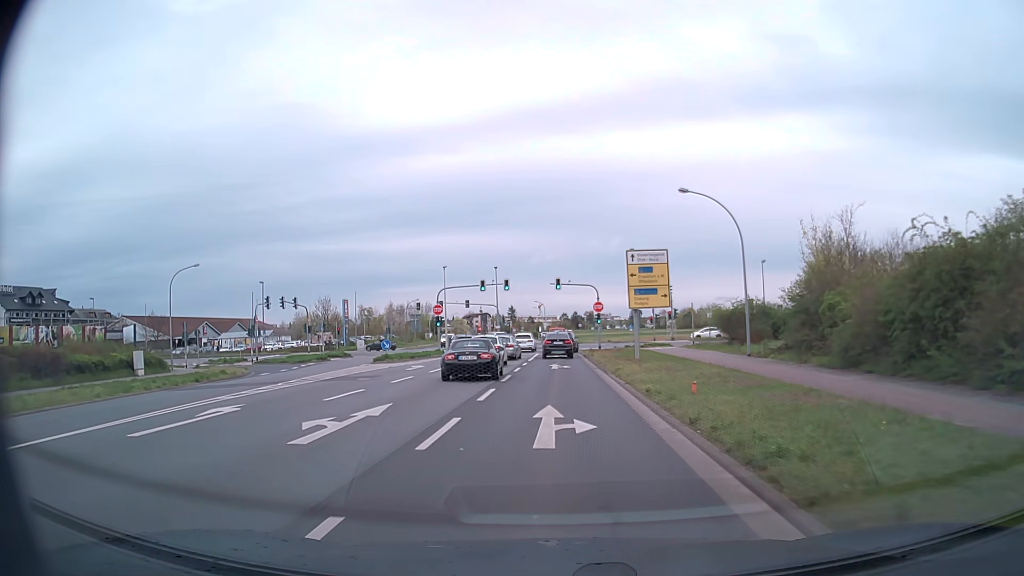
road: tertiary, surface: asphalt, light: Day
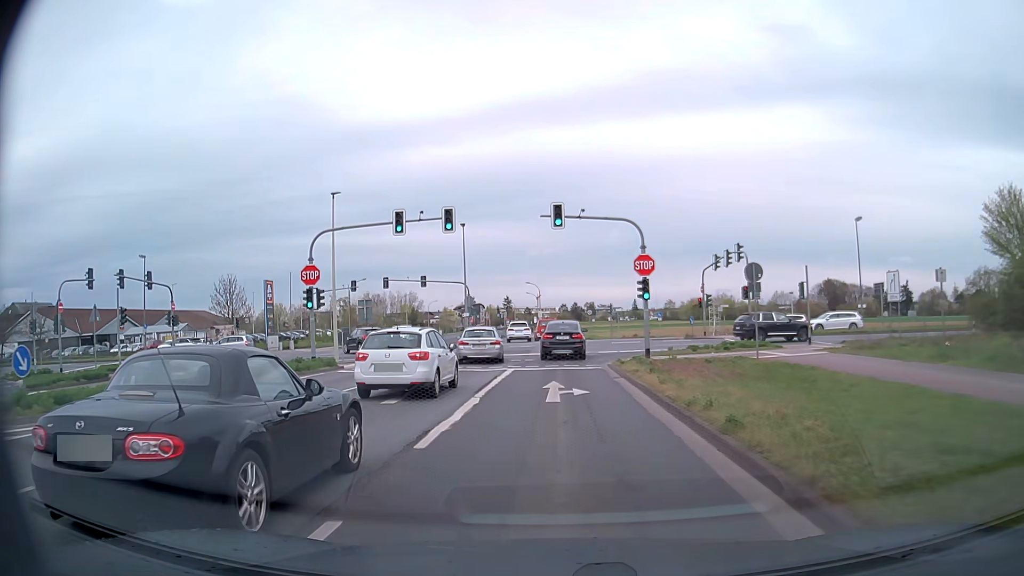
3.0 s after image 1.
(+0.1, +30.2) m; 0°
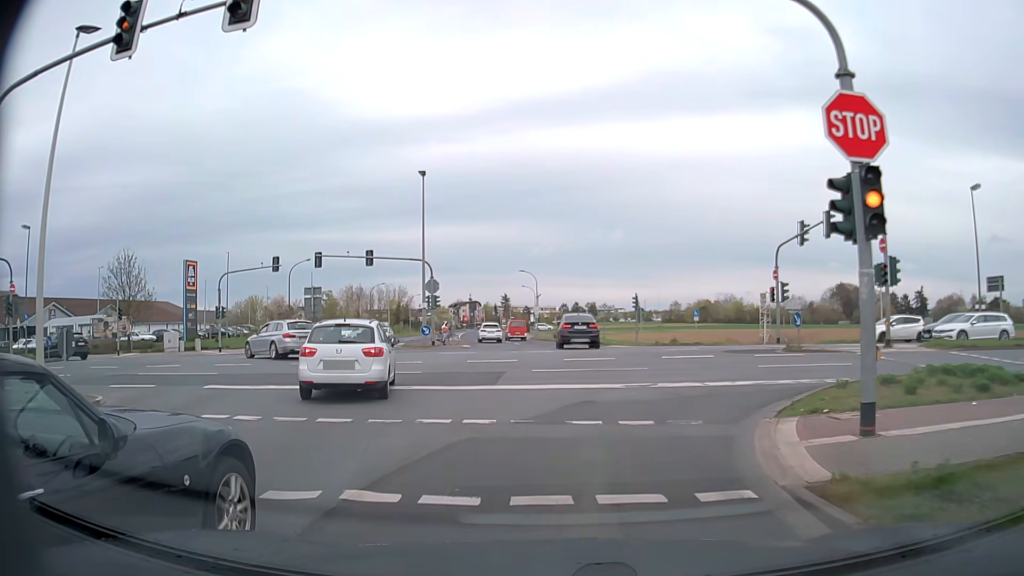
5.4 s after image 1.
(0.0, +18.8) m; 0°
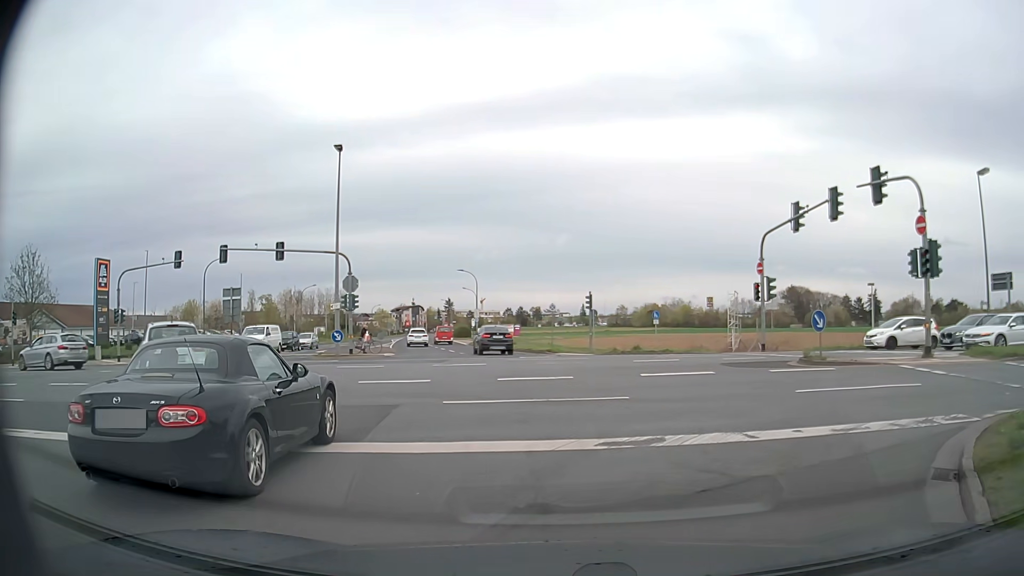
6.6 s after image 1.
(+0.1, +6.6) m; +4°
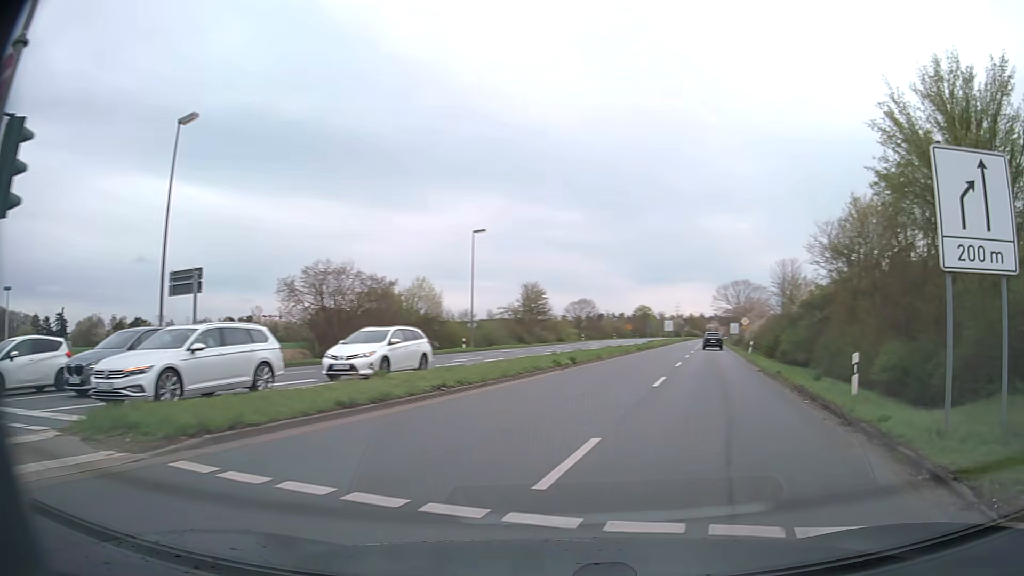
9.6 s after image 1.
(+7.2, +12.0) m; +71°
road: primary
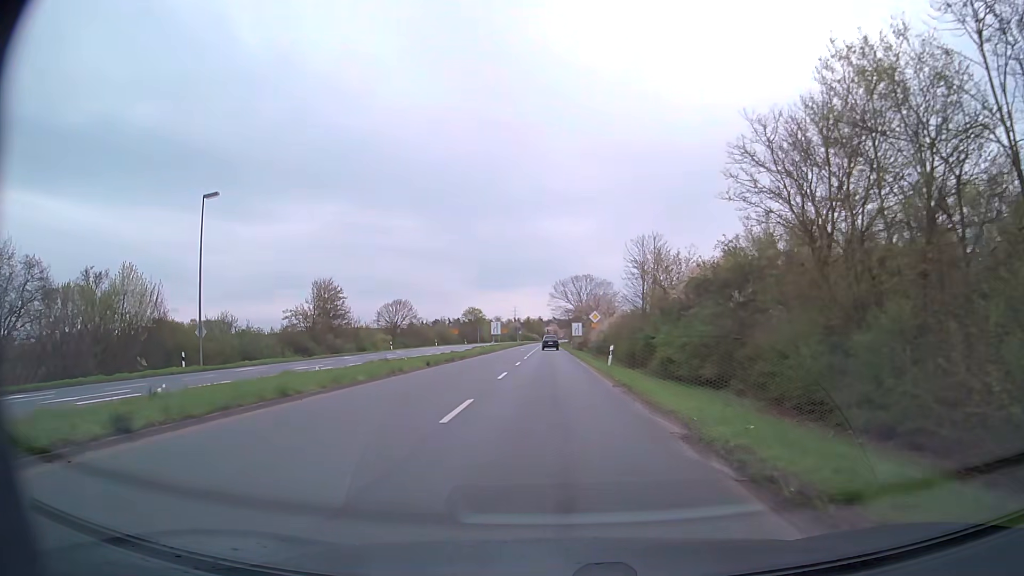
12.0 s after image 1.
(+4.1, +19.3) m; +13°
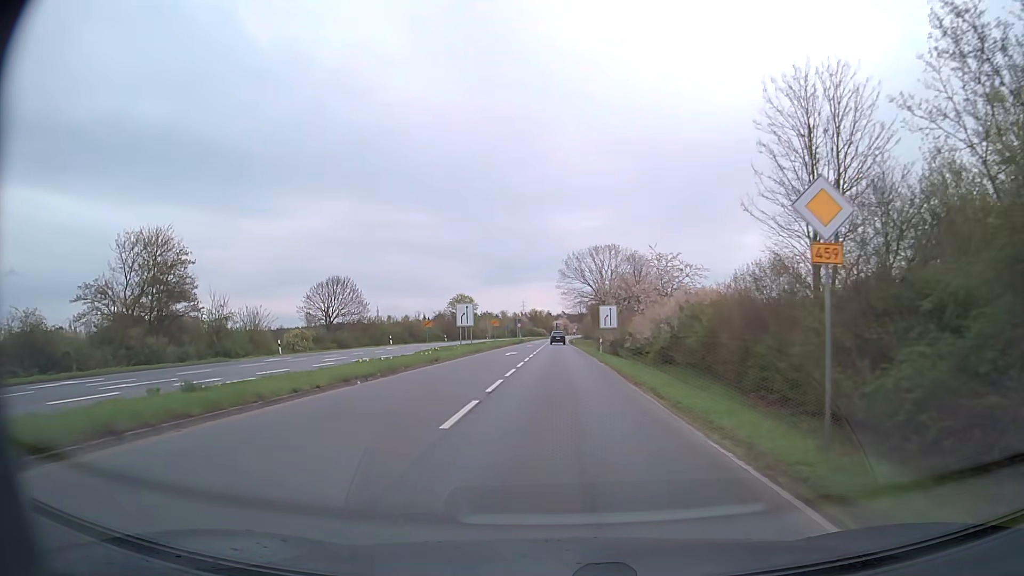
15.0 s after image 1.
(-0.1, +38.1) m; 0°
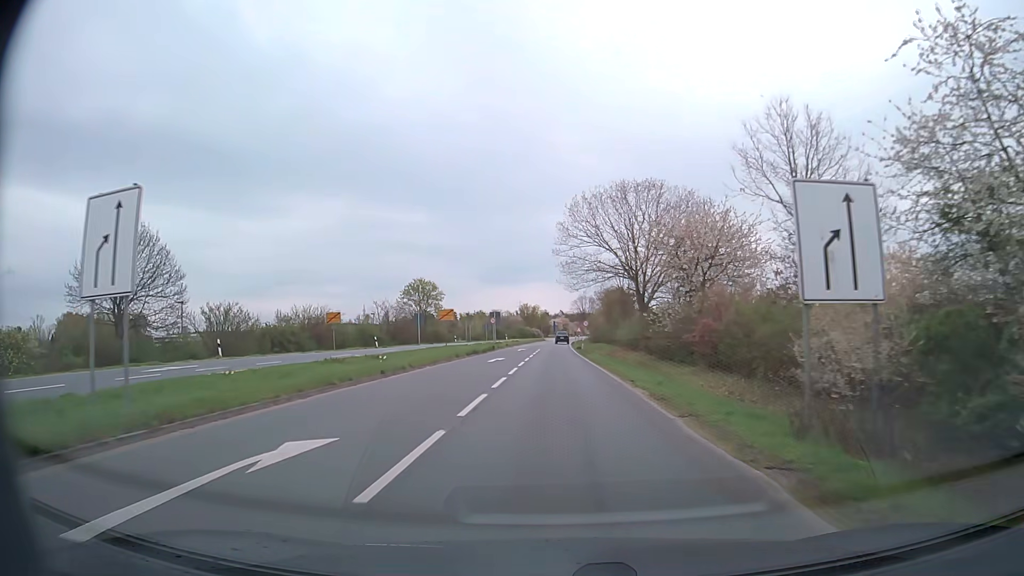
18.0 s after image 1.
(+0.2, +40.7) m; 0°
(0, +10) (0, +20) (0, +30) (0, +40) (0, +50) (0, +60) (0, +70) (0, +80) (0, +90) (+1, +100) m
